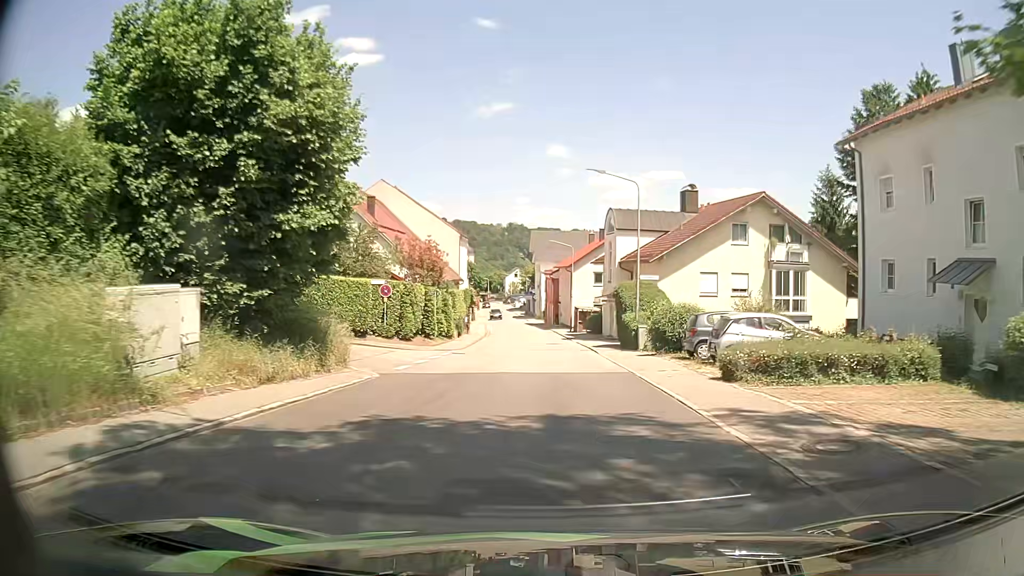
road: tertiary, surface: asphalt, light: Day
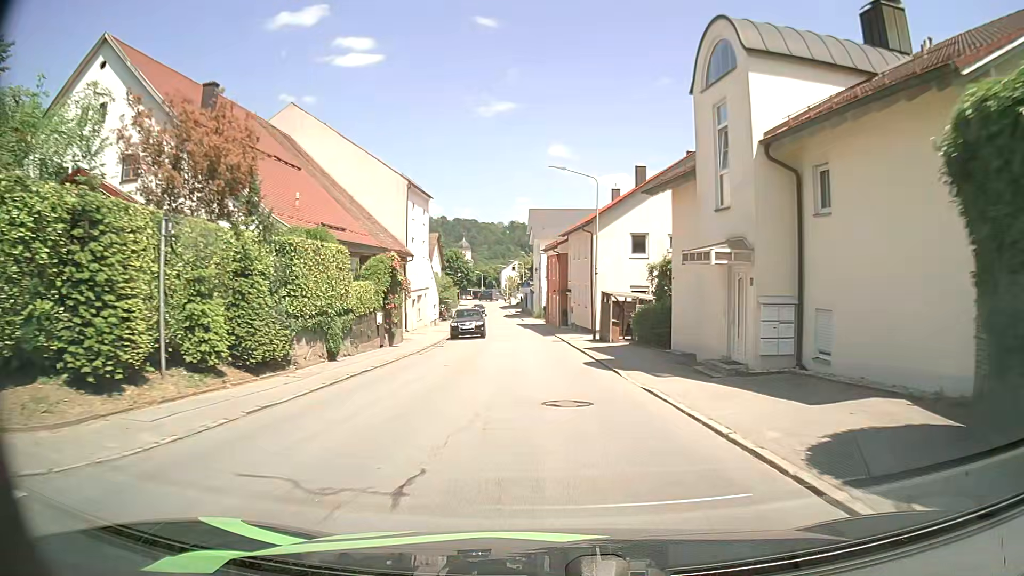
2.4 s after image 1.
(+0.1, +28.6) m; 0°
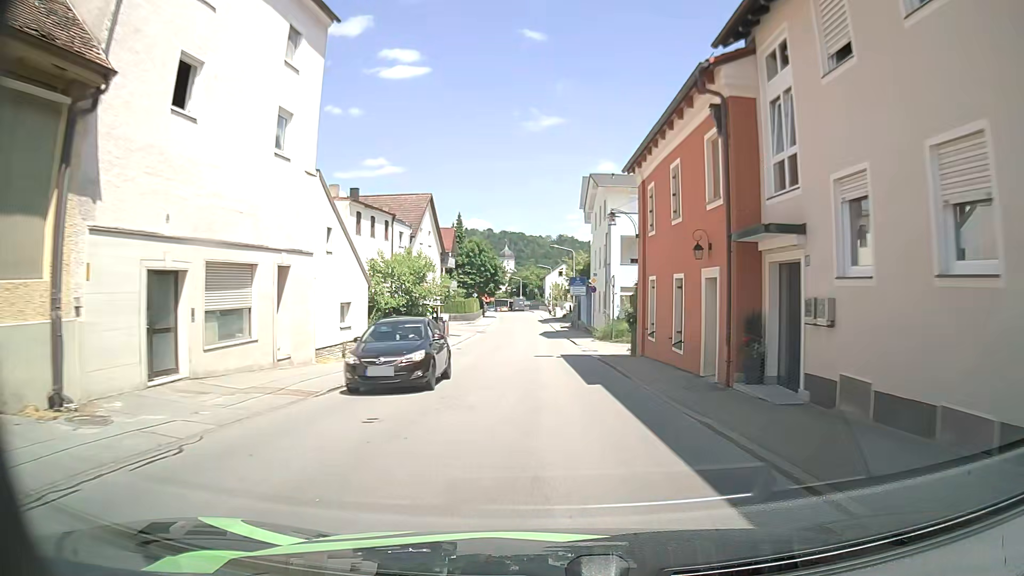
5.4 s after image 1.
(-1.3, +37.3) m; -4°
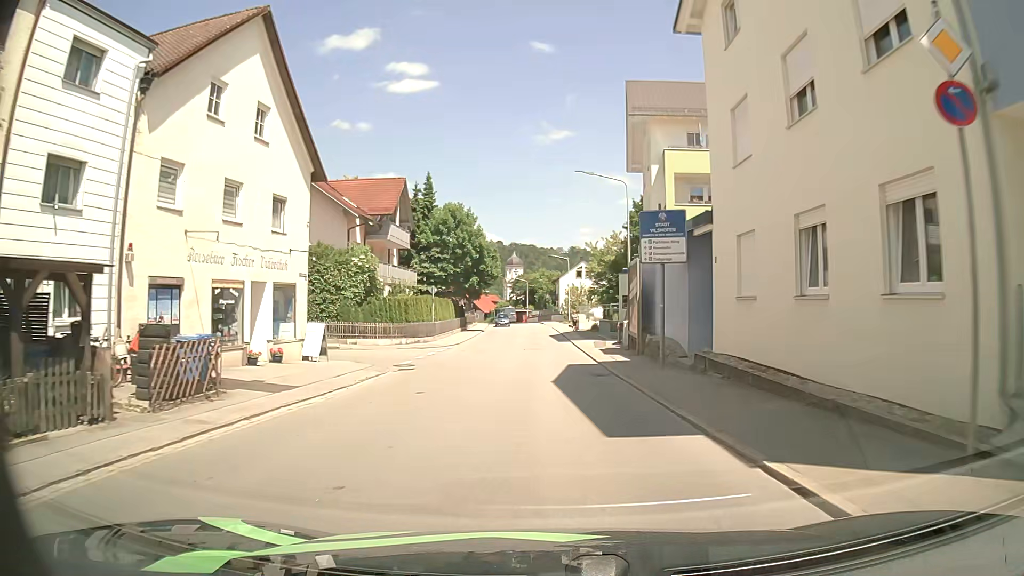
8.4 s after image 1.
(-0.6, +35.3) m; -1°
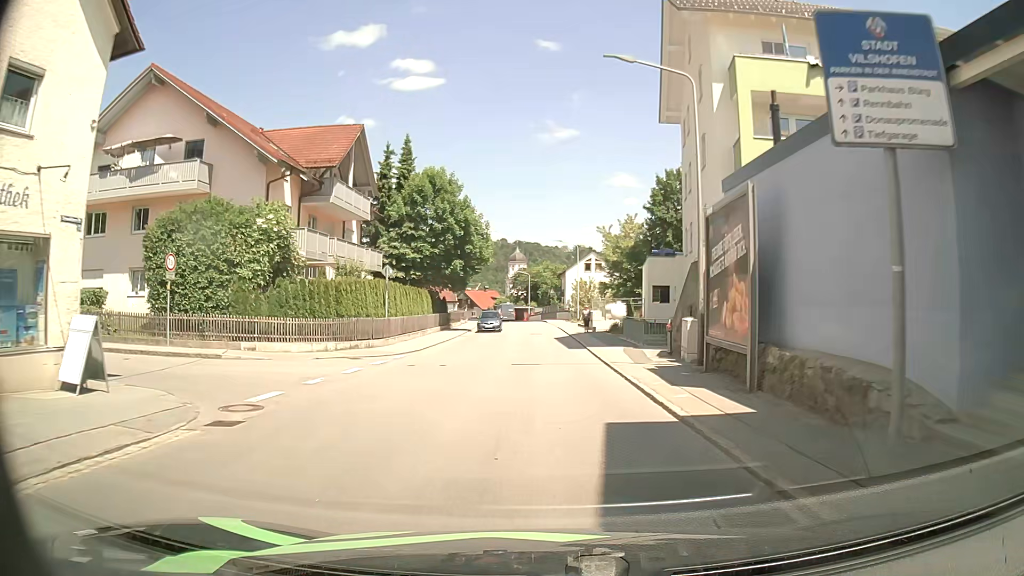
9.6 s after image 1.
(0.0, +13.1) m; -2°
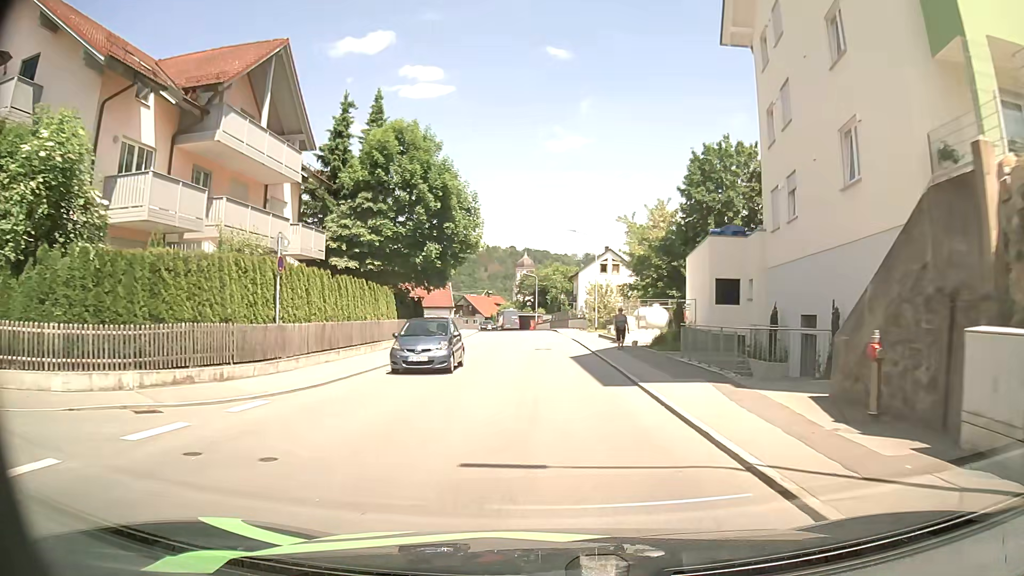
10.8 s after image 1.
(+0.3, +12.9) m; 0°
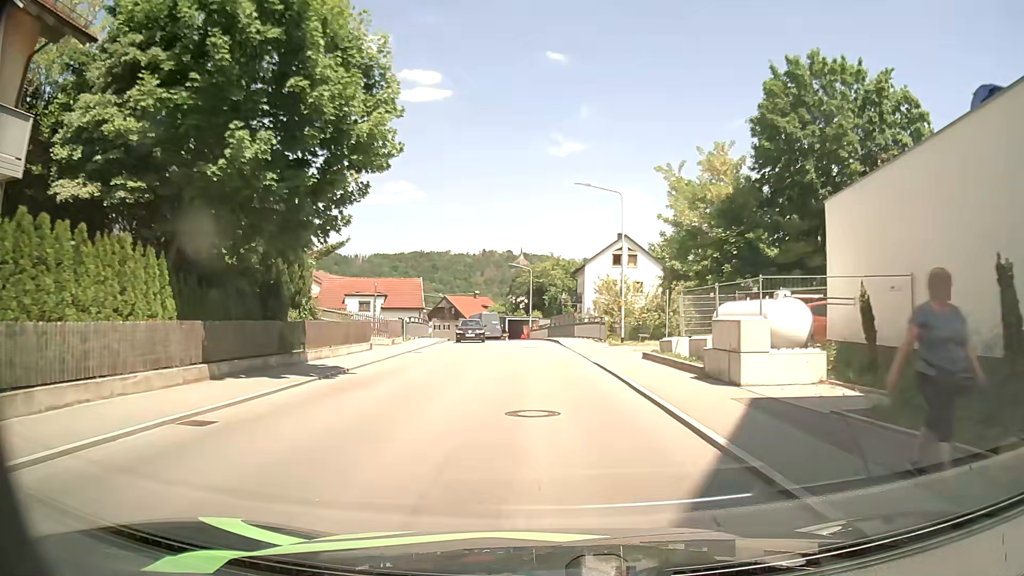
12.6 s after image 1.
(-0.1, +19.7) m; -1°
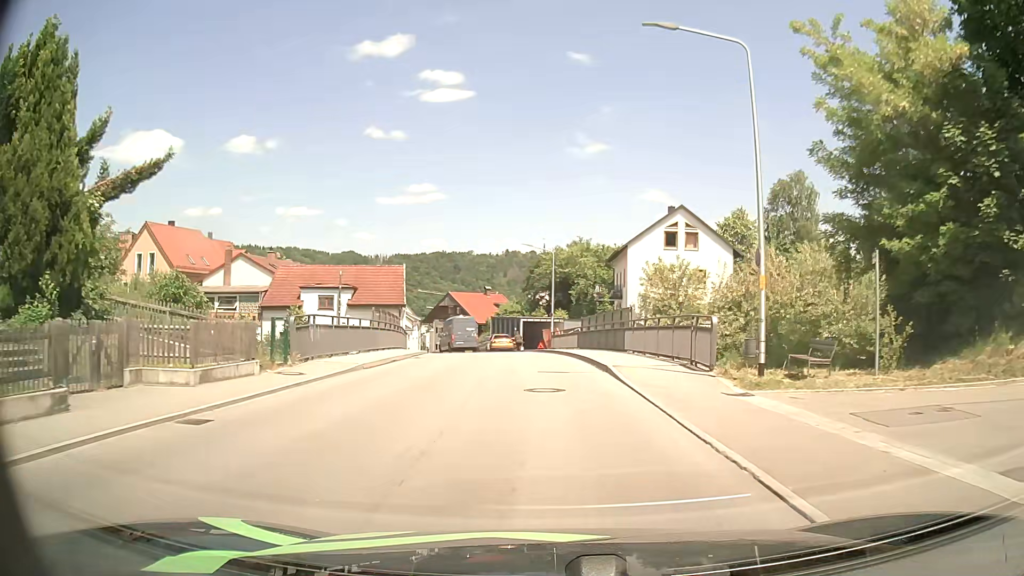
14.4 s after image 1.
(+0.2, +19.0) m; -1°
(0, +10) (0, +20) (-1, +30) (-3, +40) (-6, +49) (-8, +59) (-11, +69) (-14, +78) (-17, +88) (-19, +97) m
